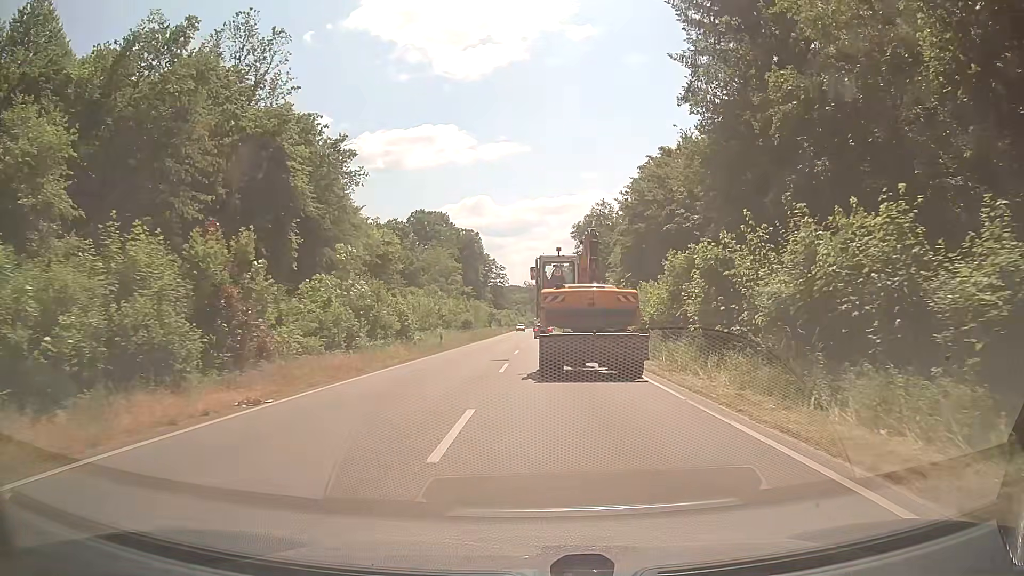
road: secondary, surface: asphalt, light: Day
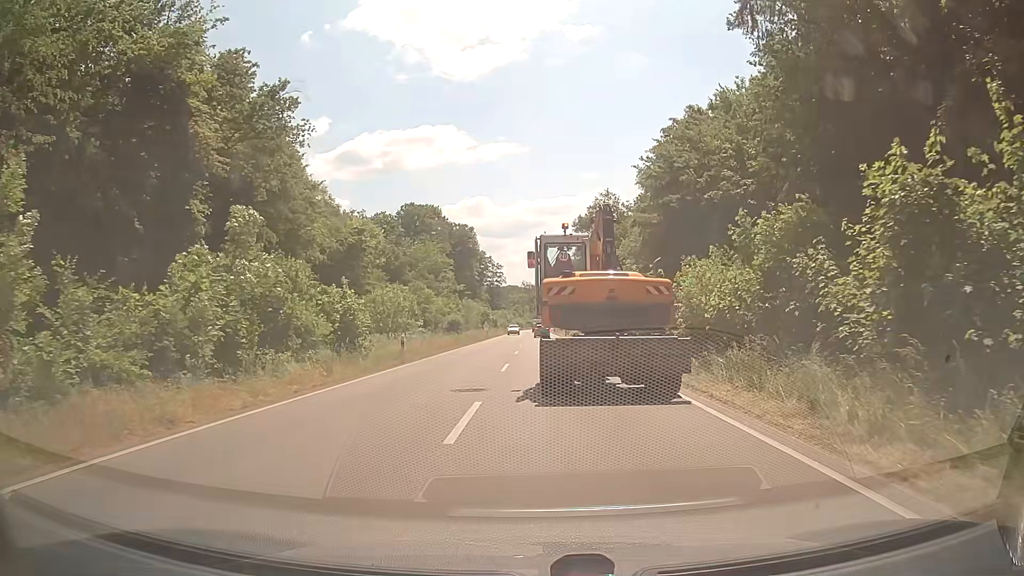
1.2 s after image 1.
(+0.1, +10.6) m; +1°
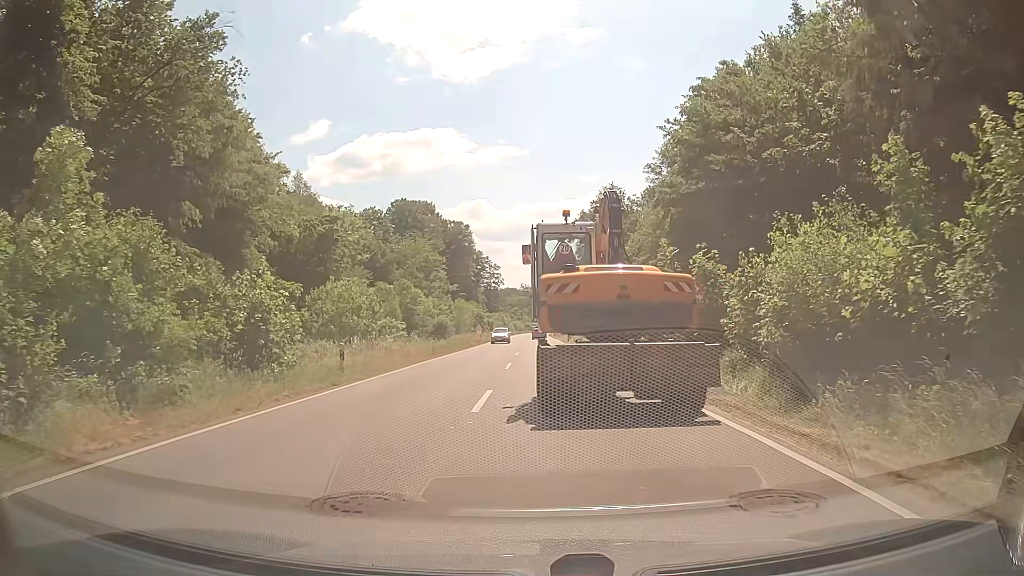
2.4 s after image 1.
(-0.1, +8.6) m; 0°
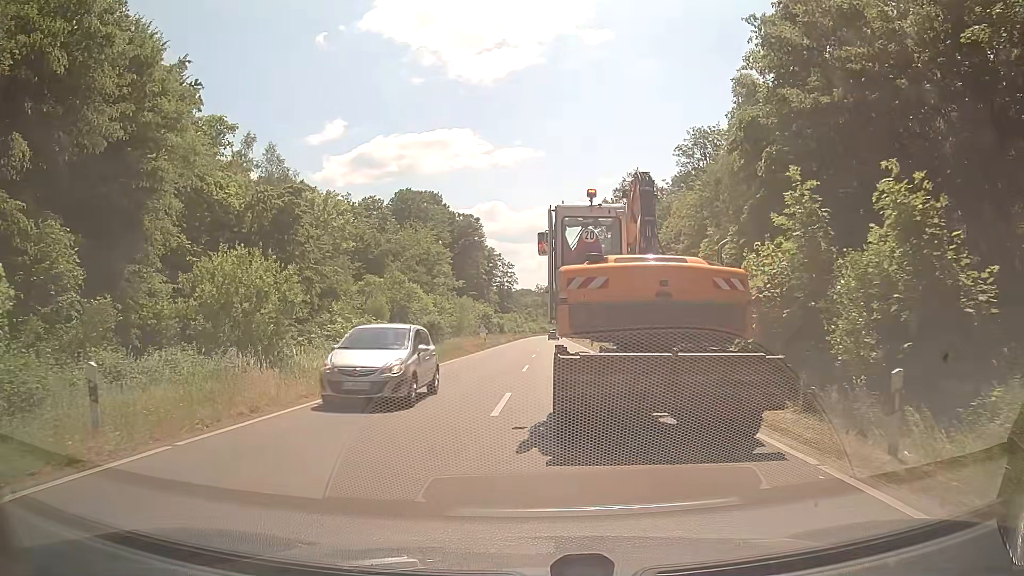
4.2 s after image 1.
(-0.1, +12.2) m; -1°
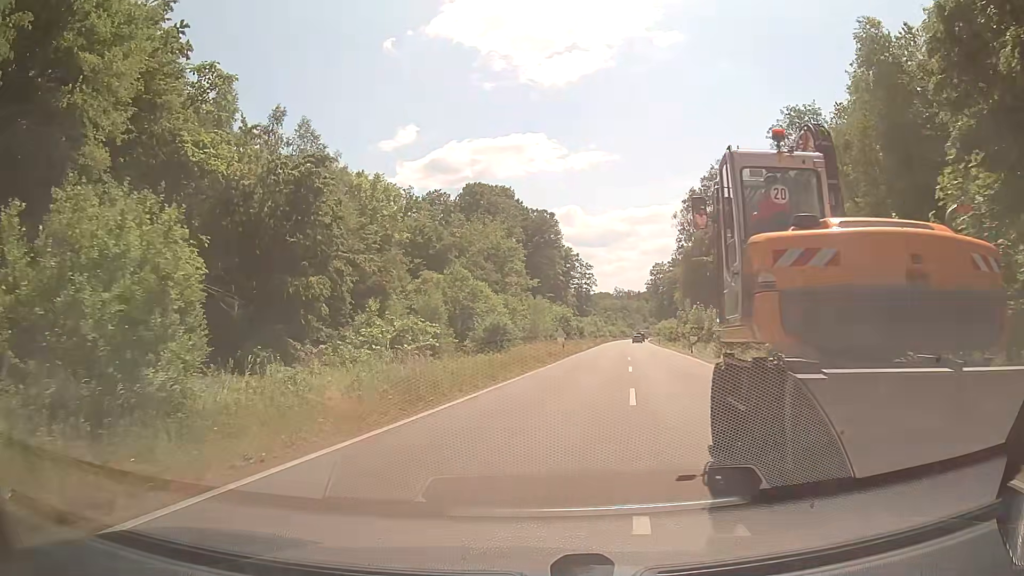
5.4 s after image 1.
(-0.6, +10.1) m; -7°
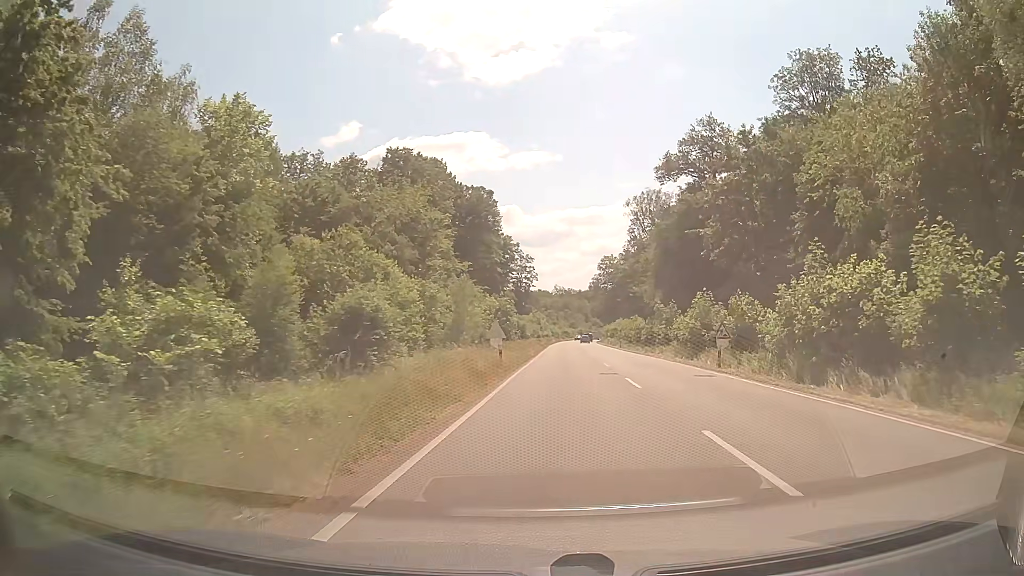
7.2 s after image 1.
(+0.7, +20.2) m; +5°
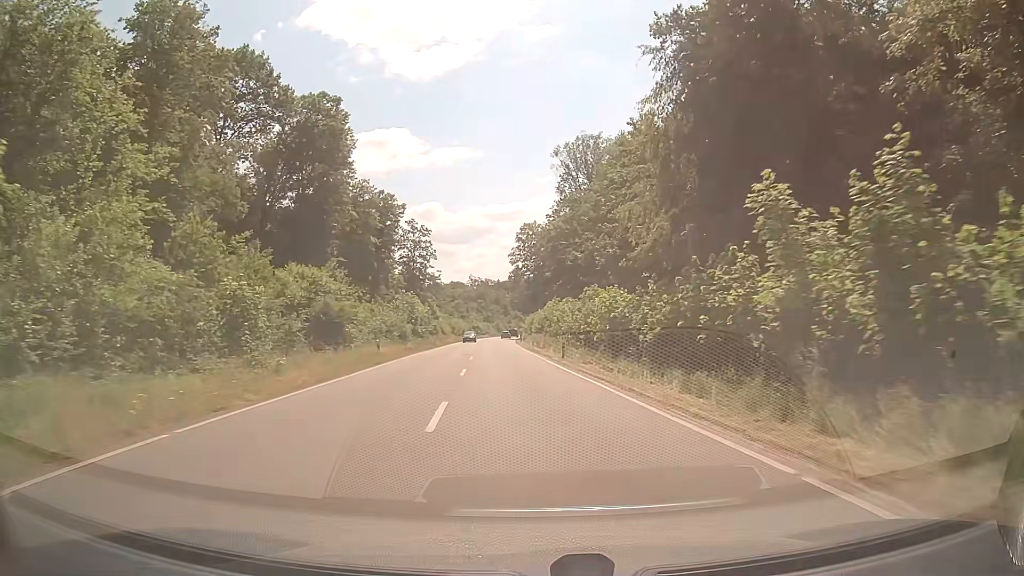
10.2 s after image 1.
(+4.7, +44.8) m; +7°
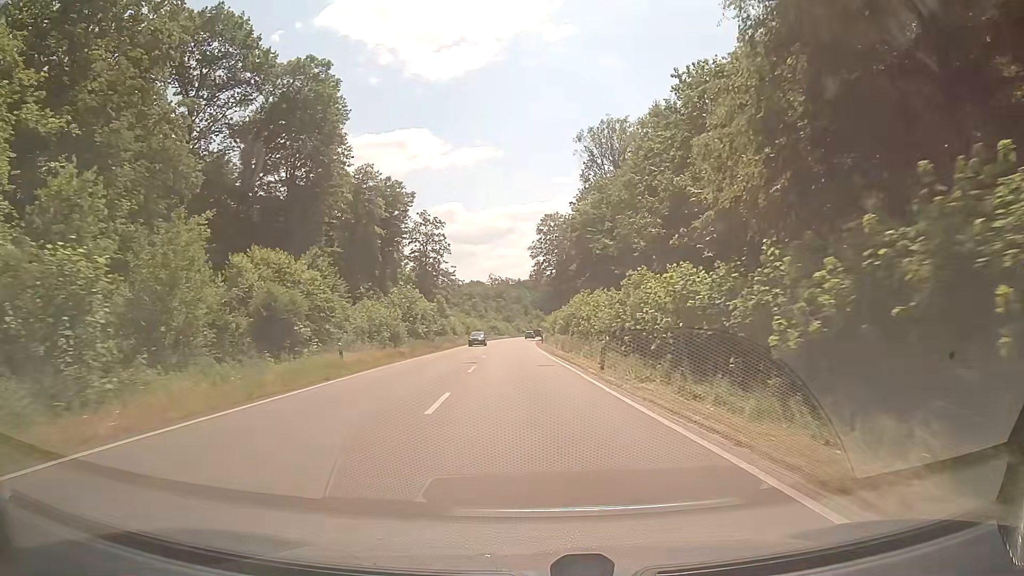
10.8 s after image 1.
(-0.1, +10.2) m; -2°
(0, +10) (-1, +20) (-1, +30) (-2, +40) (-2, +50) (-2, +60) (-2, +70) (-2, +80) (-3, +90) (-3, +100) m
